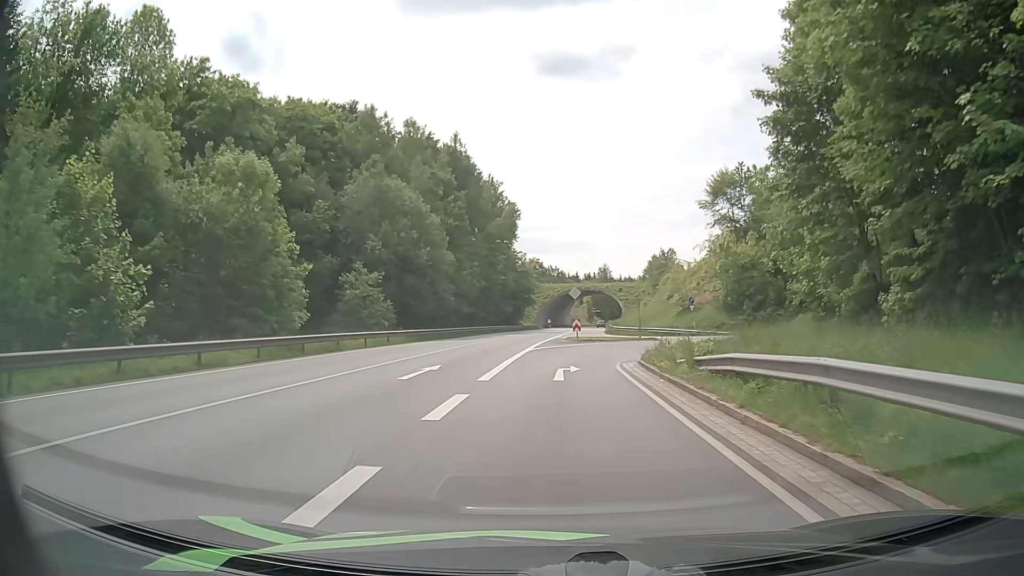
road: primary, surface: asphalt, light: Day
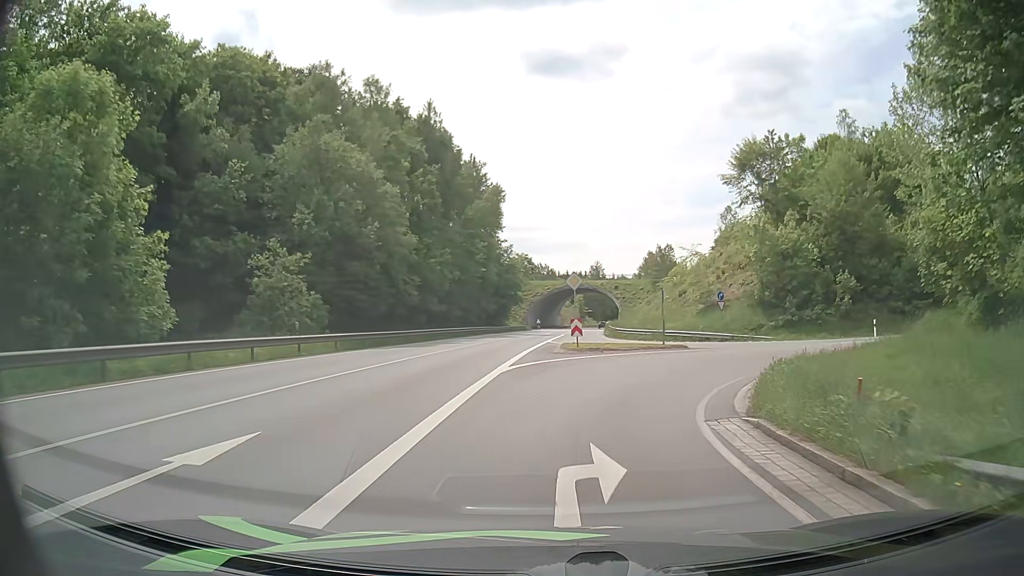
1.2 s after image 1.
(+0.2, +12.4) m; +2°
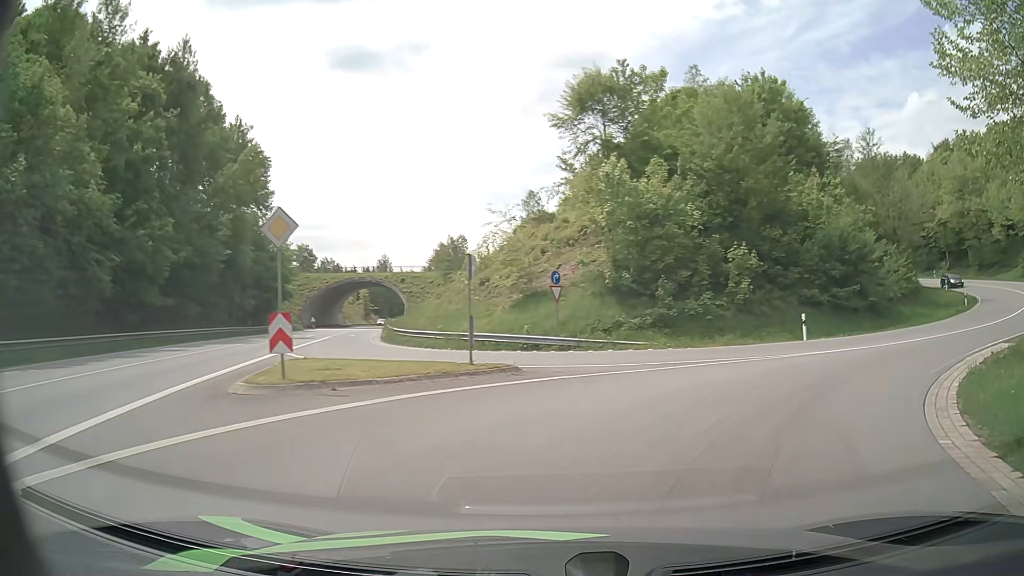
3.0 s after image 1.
(+1.7, +15.8) m; +18°
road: primary_link
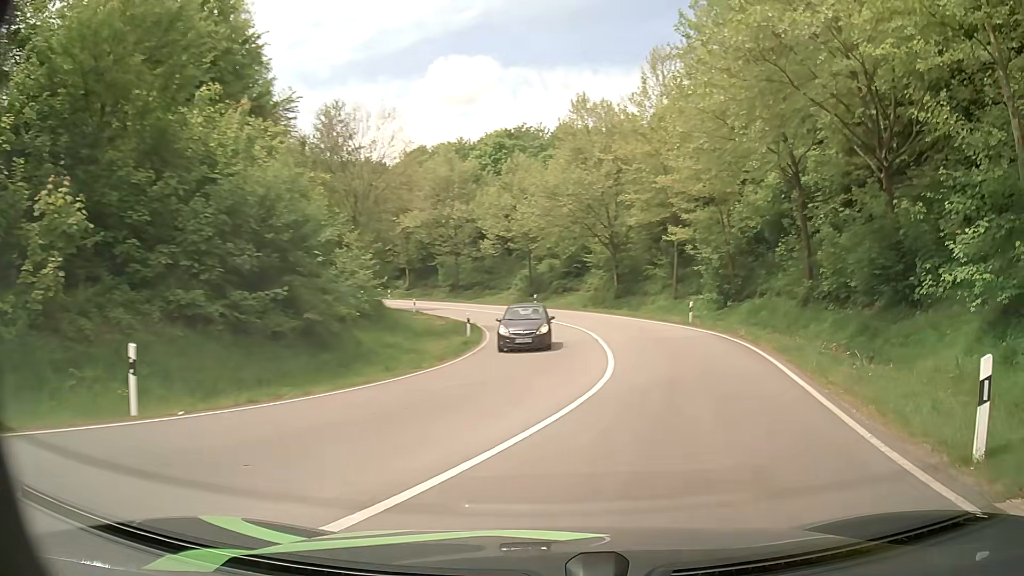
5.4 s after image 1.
(+6.6, +16.0) m; +47°
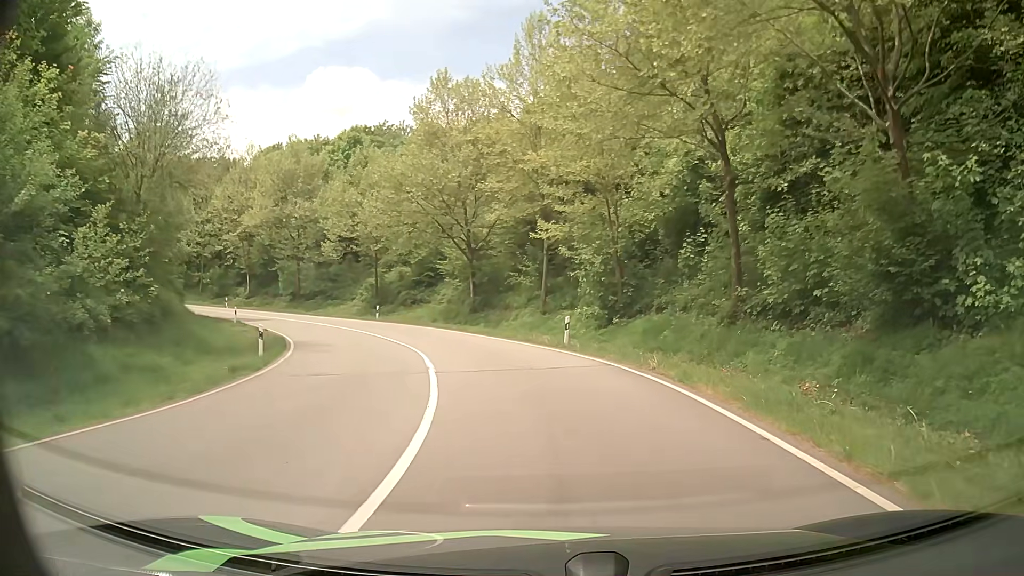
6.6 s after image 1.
(+1.2, +8.5) m; +12°
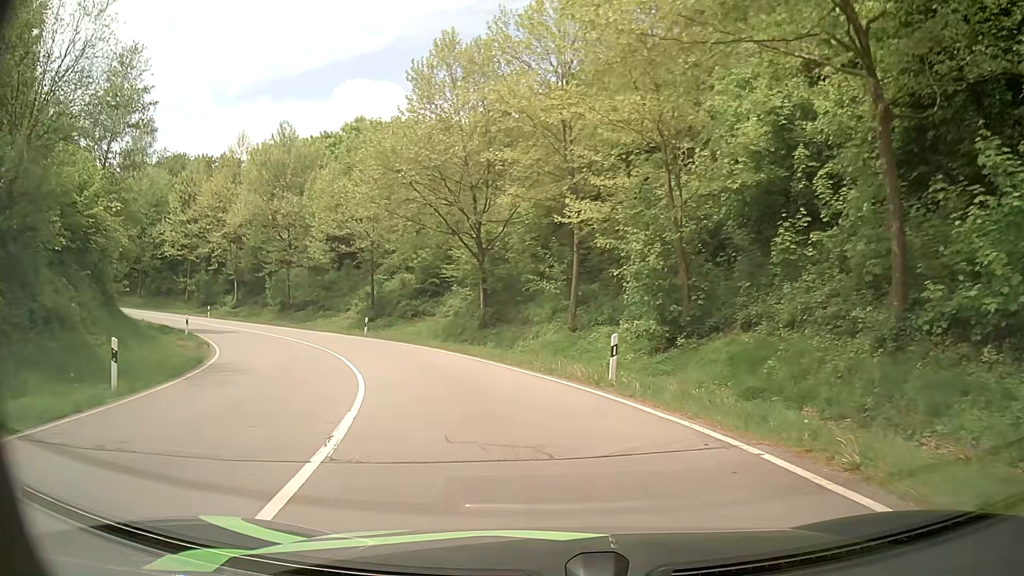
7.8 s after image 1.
(0.0, +9.2) m; -2°
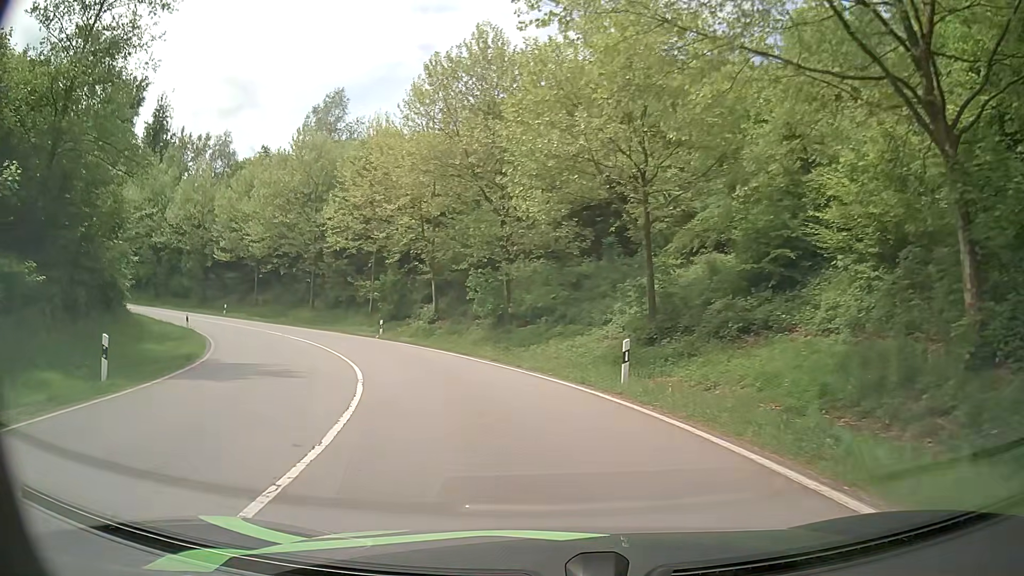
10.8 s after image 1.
(-5.0, +23.7) m; -25°
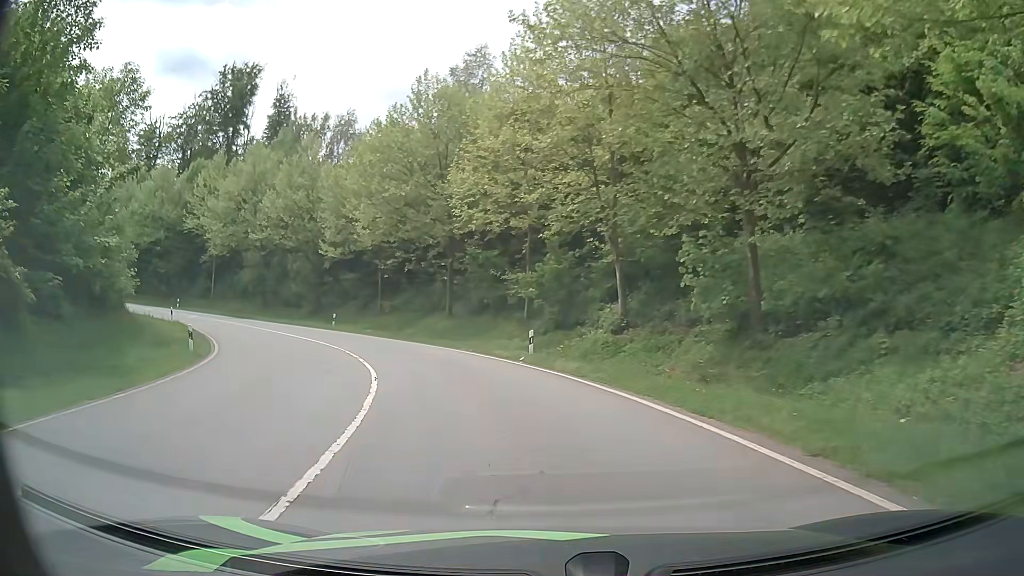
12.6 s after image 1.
(-2.1, +15.4) m; -14°
